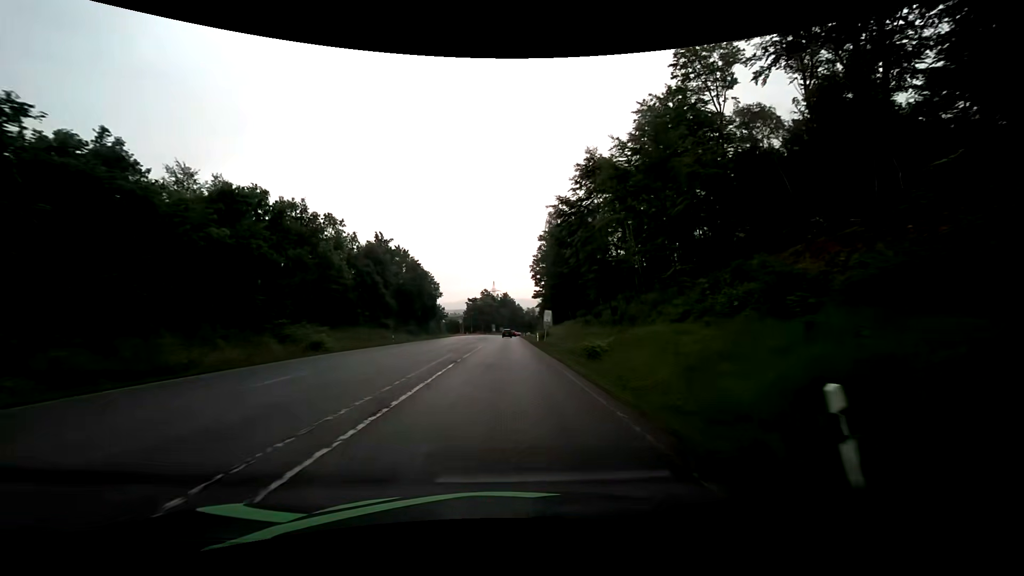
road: secondary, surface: asphalt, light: Day
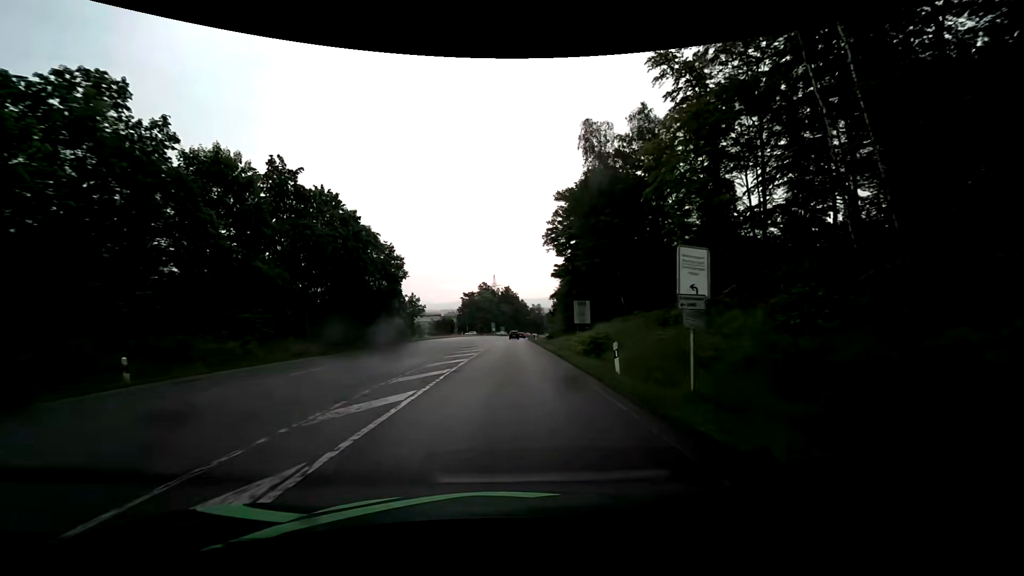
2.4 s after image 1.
(+0.2, +36.7) m; 0°
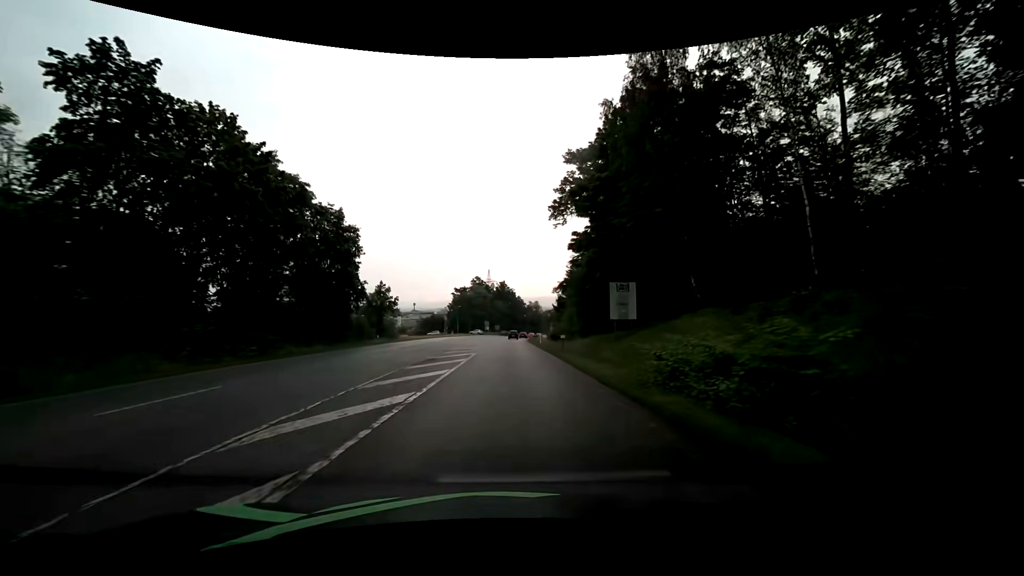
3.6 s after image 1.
(+0.1, +18.3) m; 0°
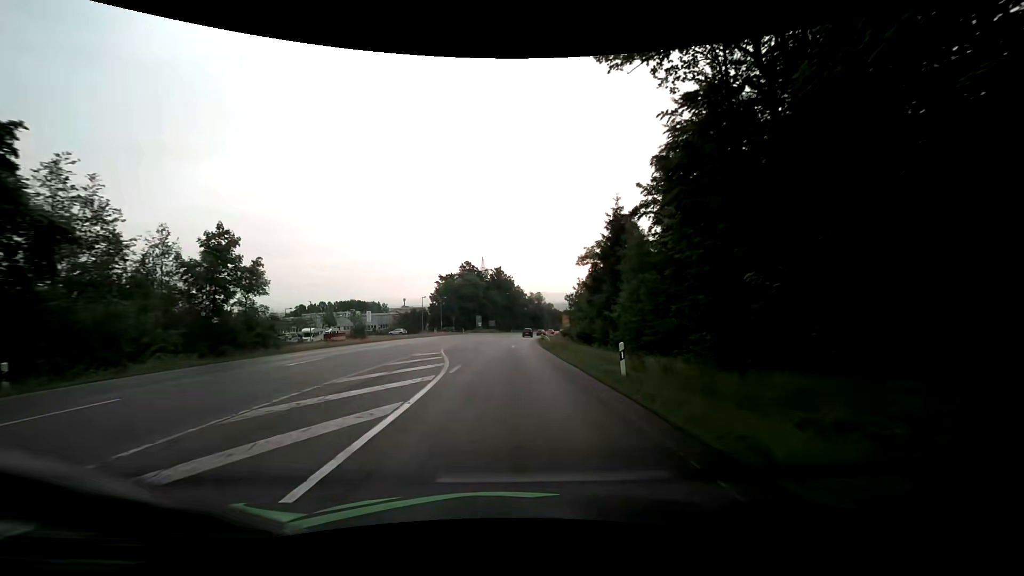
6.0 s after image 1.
(+0.5, +36.7) m; +1°
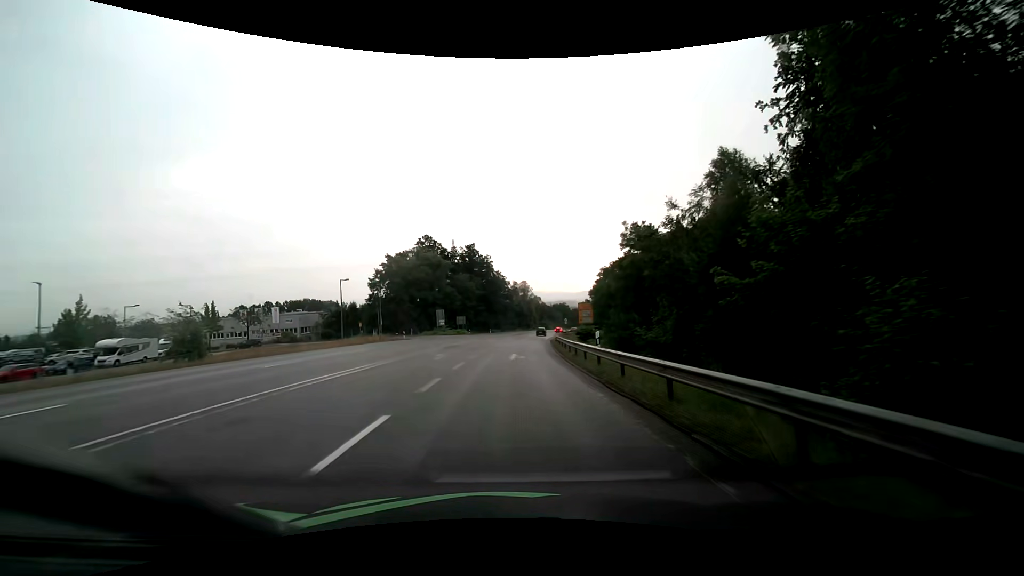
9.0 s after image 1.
(+0.2, +45.9) m; +2°
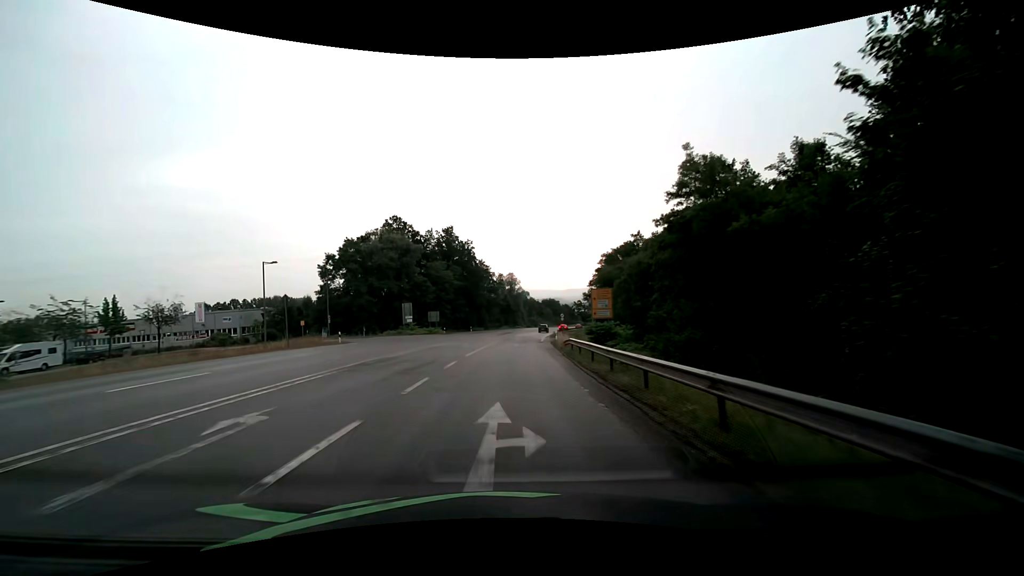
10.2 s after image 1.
(+0.3, +18.3) m; +1°
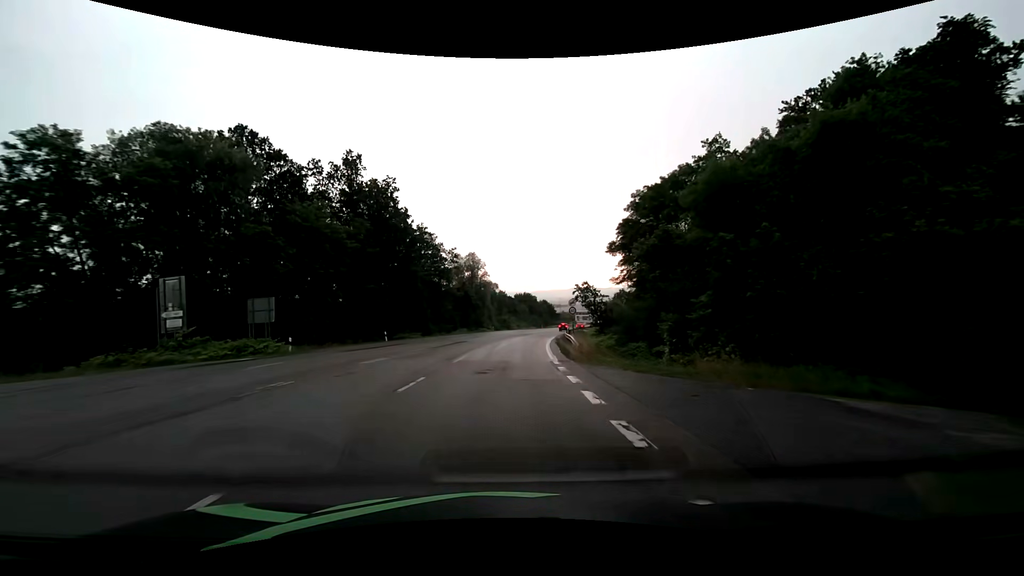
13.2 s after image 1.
(+1.8, +45.7) m; +4°
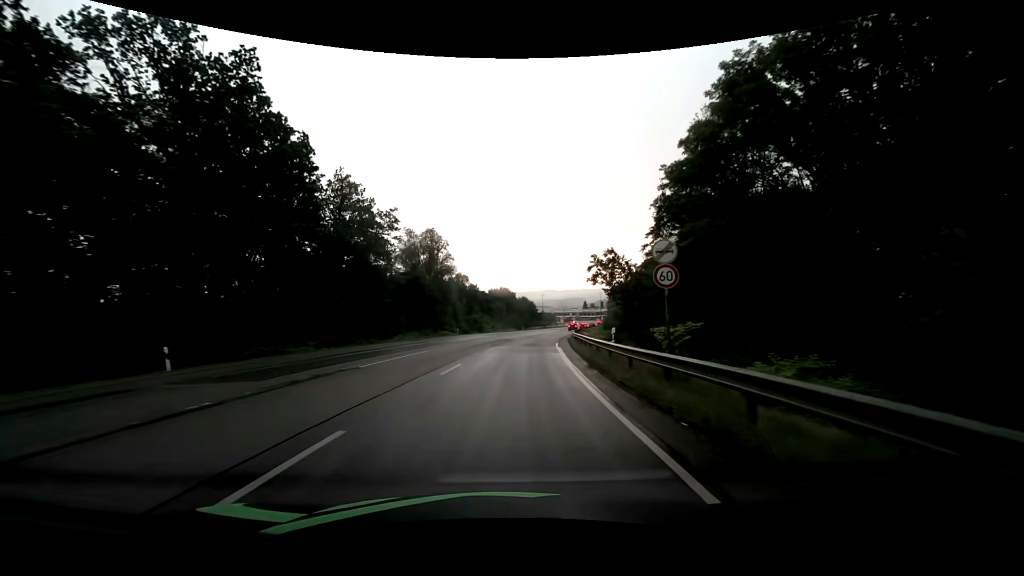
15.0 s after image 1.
(+0.5, +27.4) m; +3°
(0, +10) (0, +20) (+1, +30) (+2, +40) (+3, +50) (+4, +60) (+6, +70) (+8, +80) (+10, +89) (+12, +99) m
